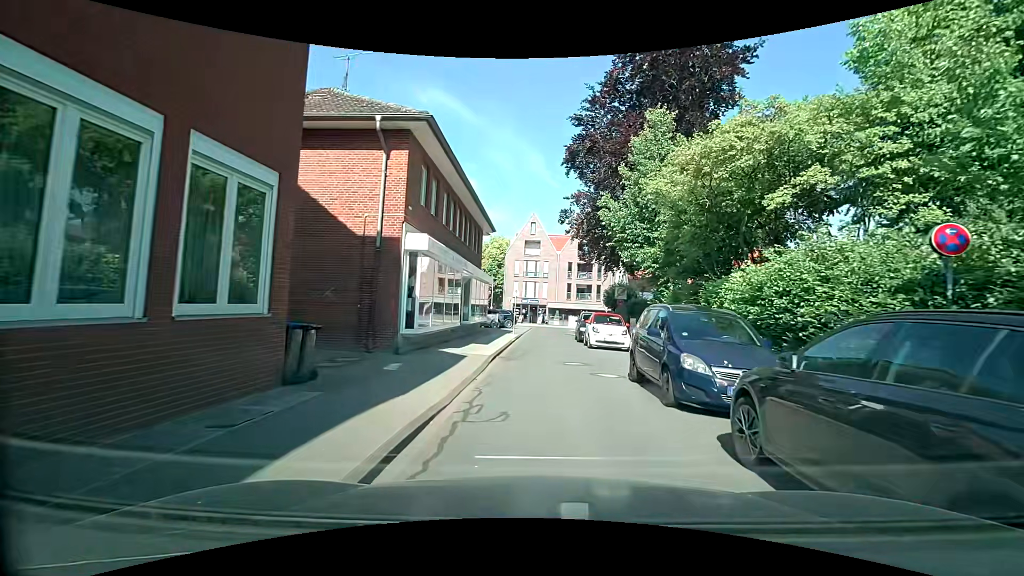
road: residential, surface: asphalt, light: Day
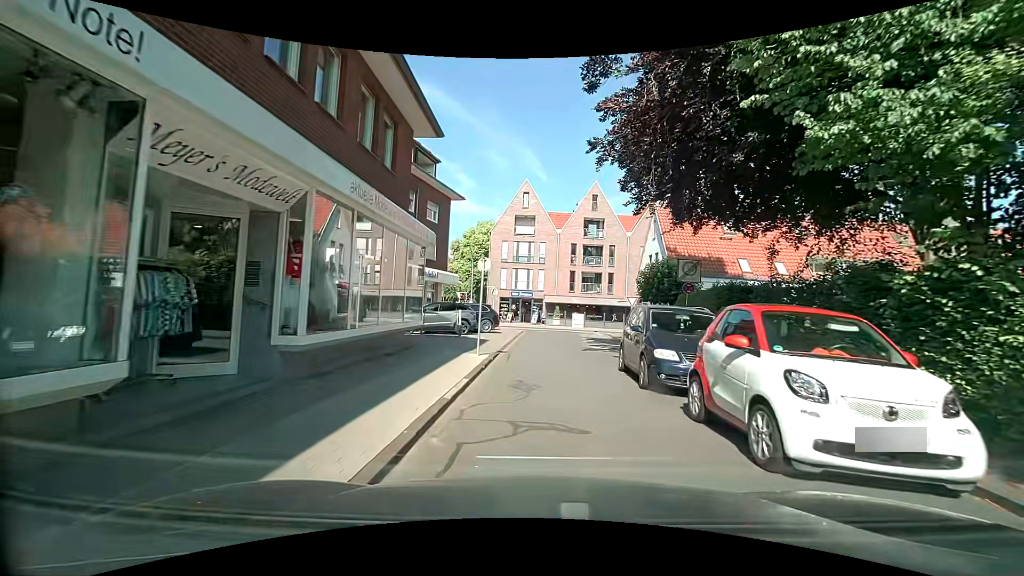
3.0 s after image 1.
(0.0, +16.4) m; 0°
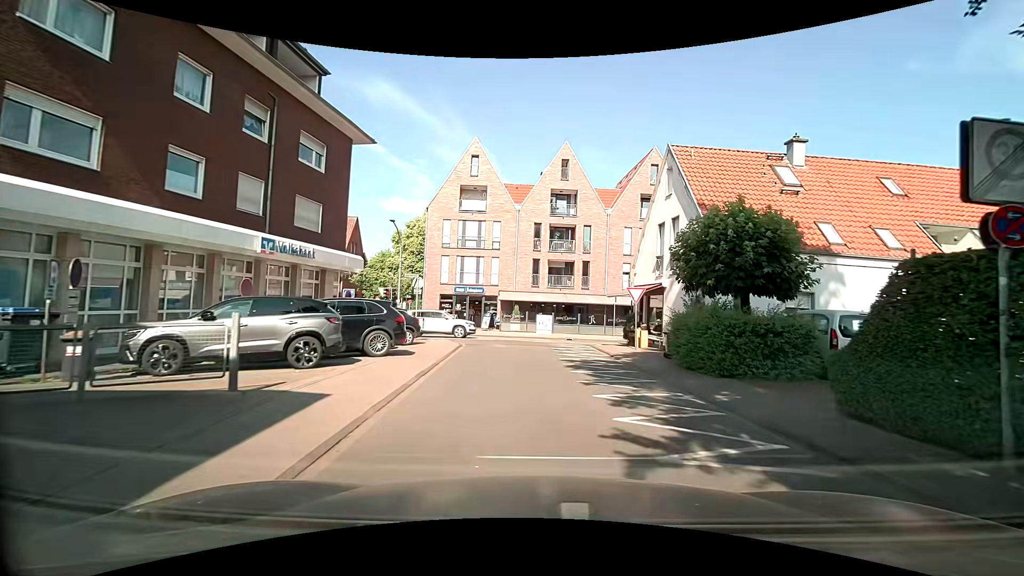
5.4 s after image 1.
(+0.4, +13.7) m; +4°
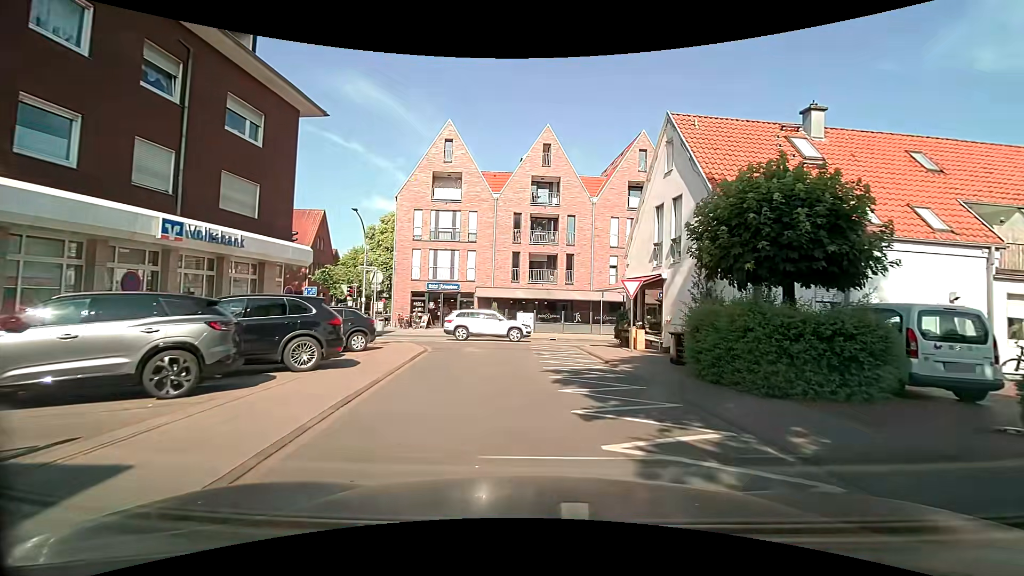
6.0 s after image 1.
(+0.1, +3.4) m; +3°
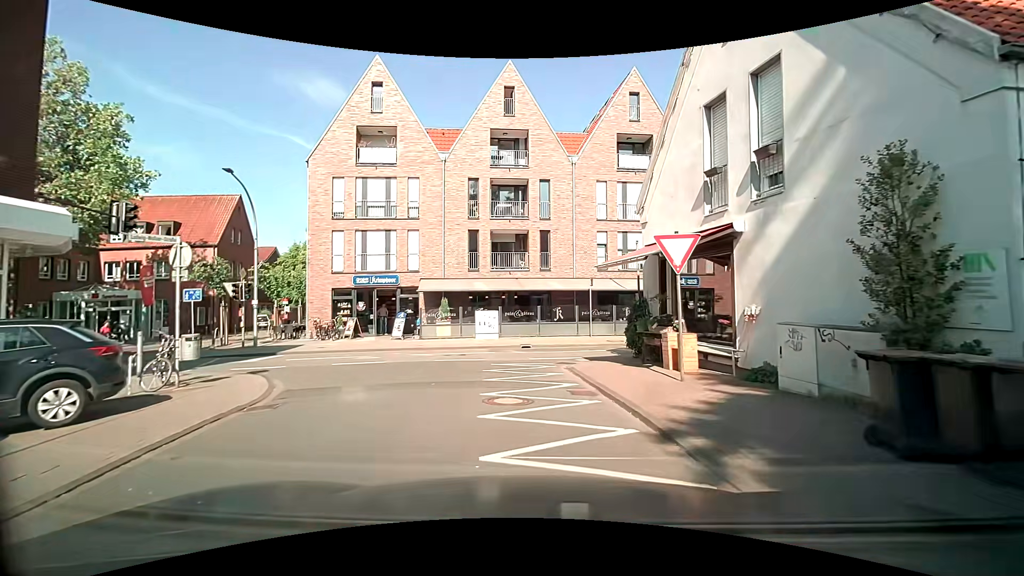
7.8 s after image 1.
(+0.3, +9.5) m; +3°
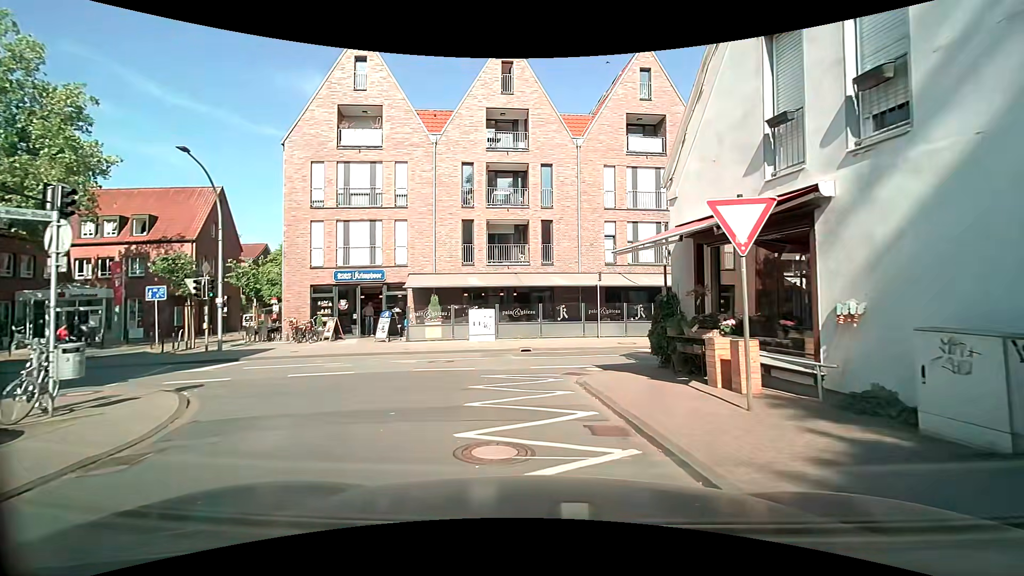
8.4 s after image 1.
(0.0, +2.7) m; 0°
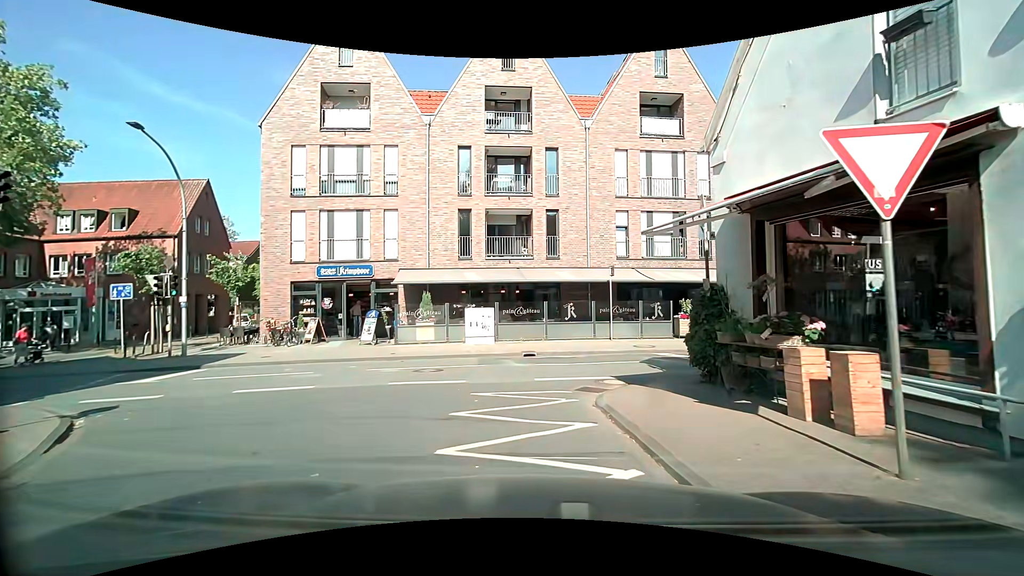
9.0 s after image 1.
(0.0, +2.4) m; +1°
